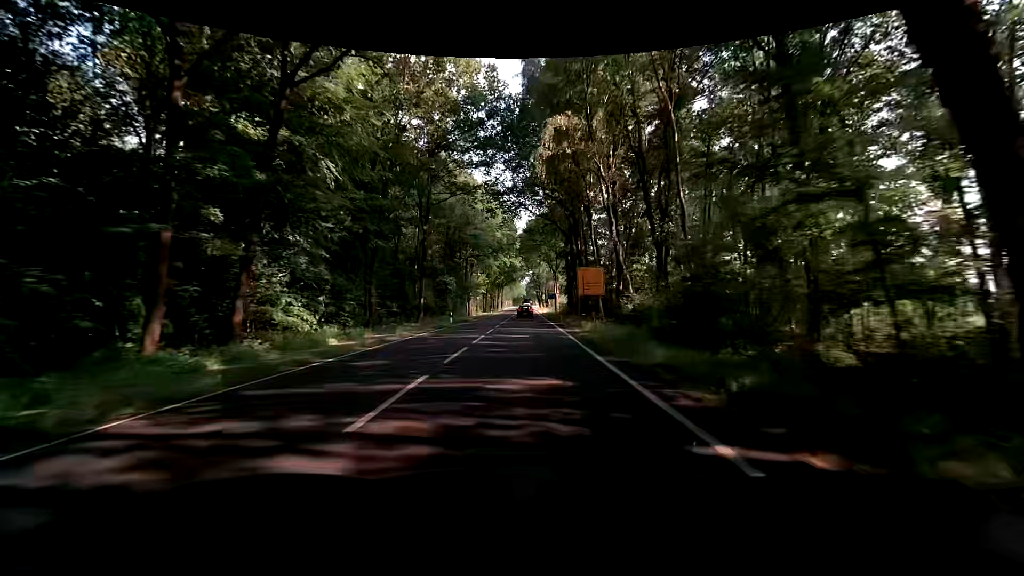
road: primary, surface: asphalt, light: Day
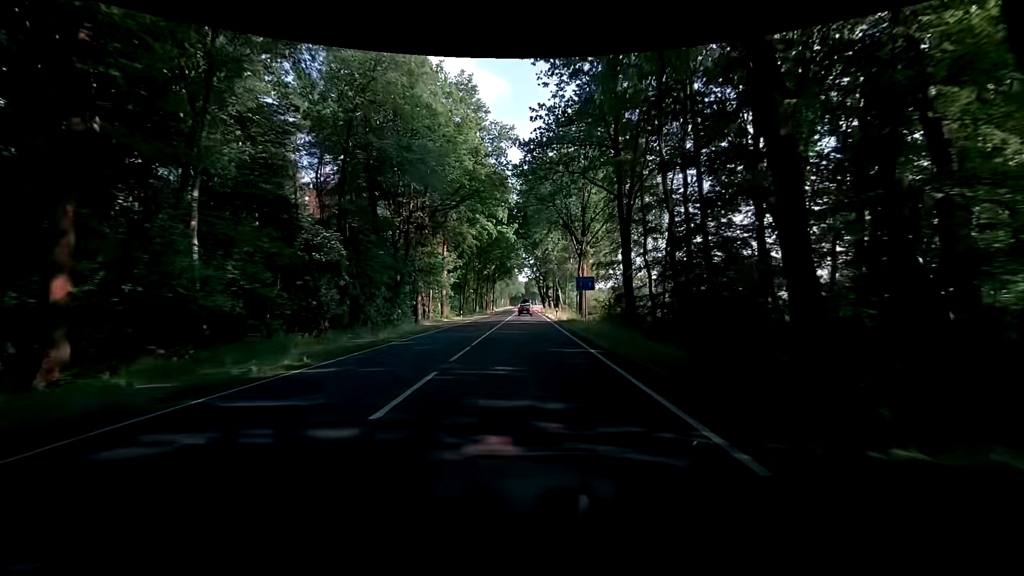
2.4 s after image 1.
(-0.6, +43.1) m; 0°
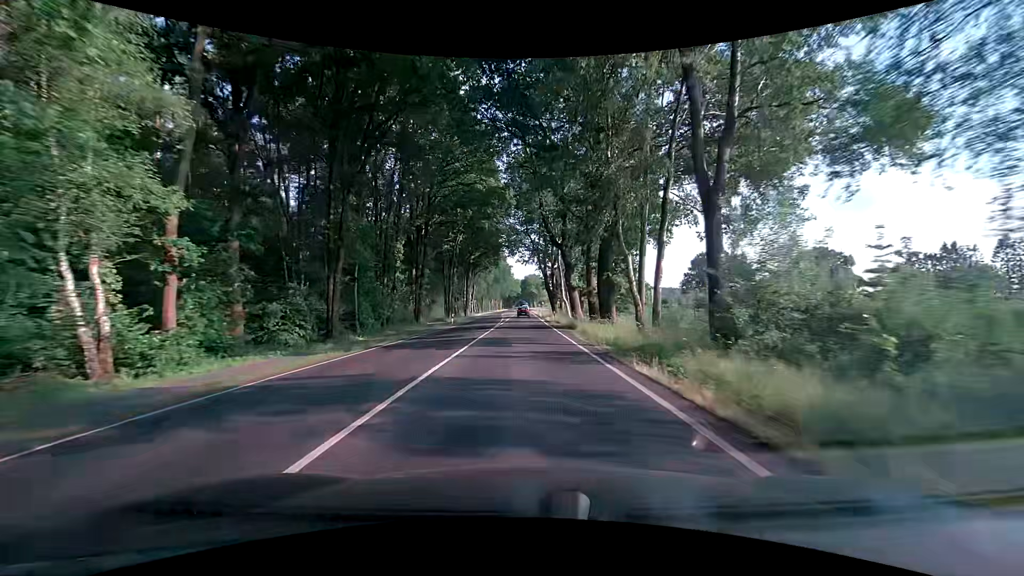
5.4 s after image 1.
(-0.1, +54.0) m; 0°
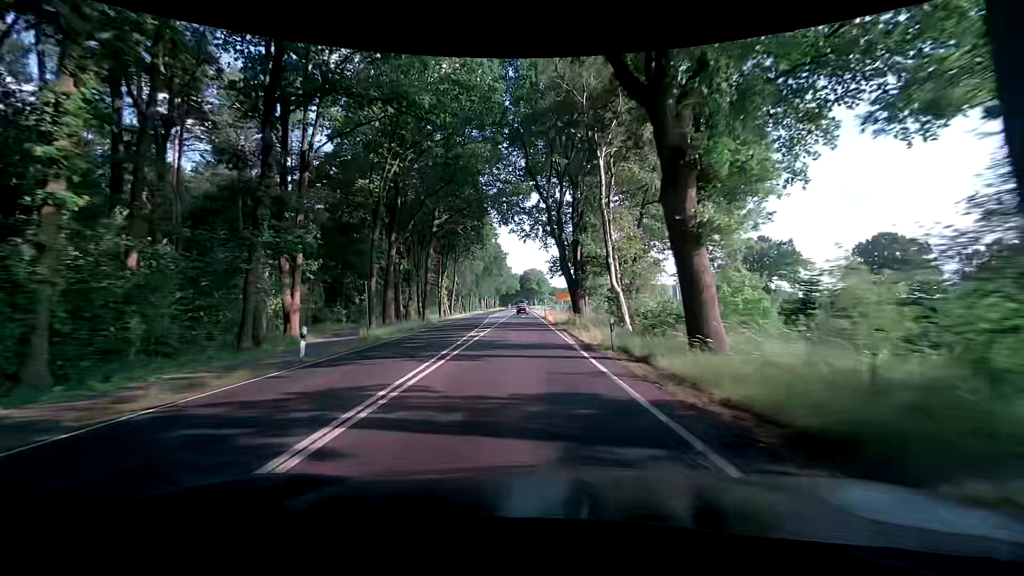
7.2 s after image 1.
(+0.2, +32.3) m; 0°
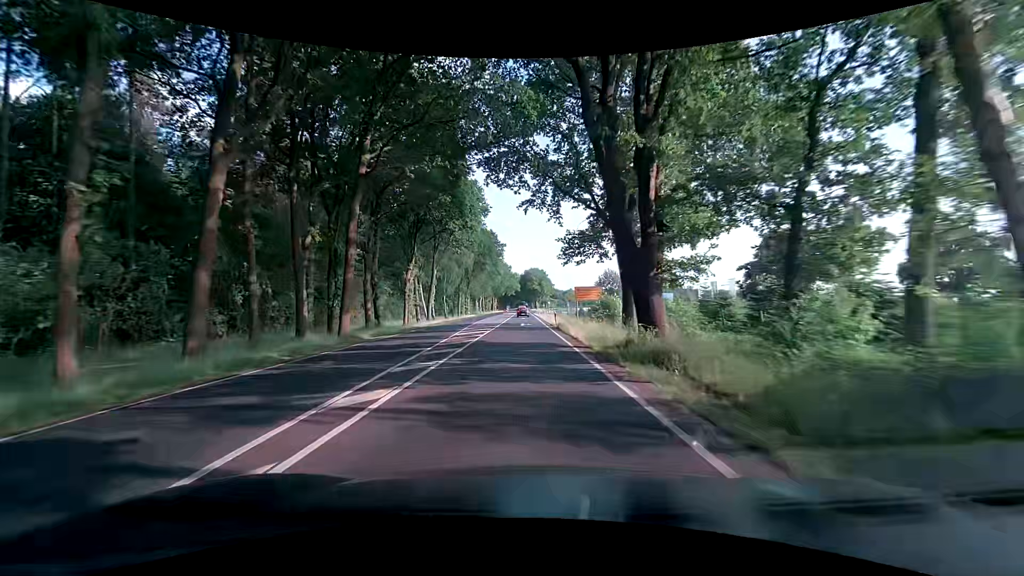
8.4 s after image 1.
(0.0, +21.5) m; -1°
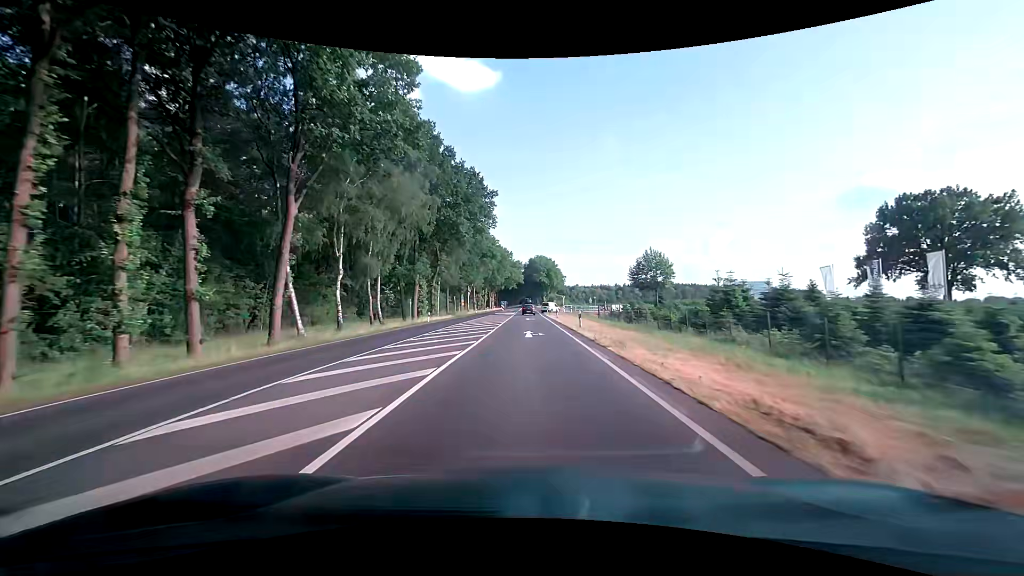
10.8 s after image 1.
(-0.1, +42.8) m; +1°
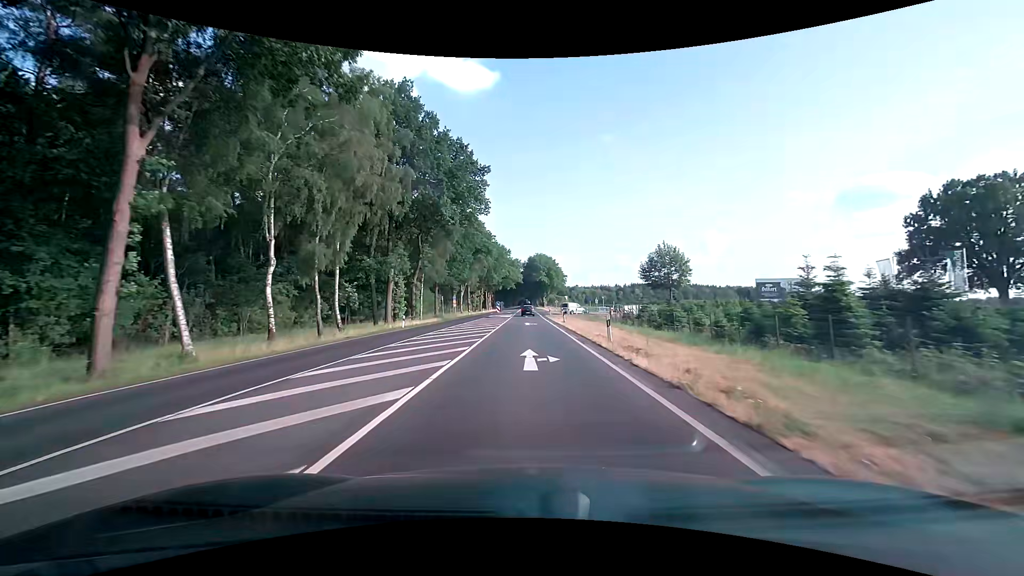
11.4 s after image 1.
(-0.2, +10.2) m; -1°
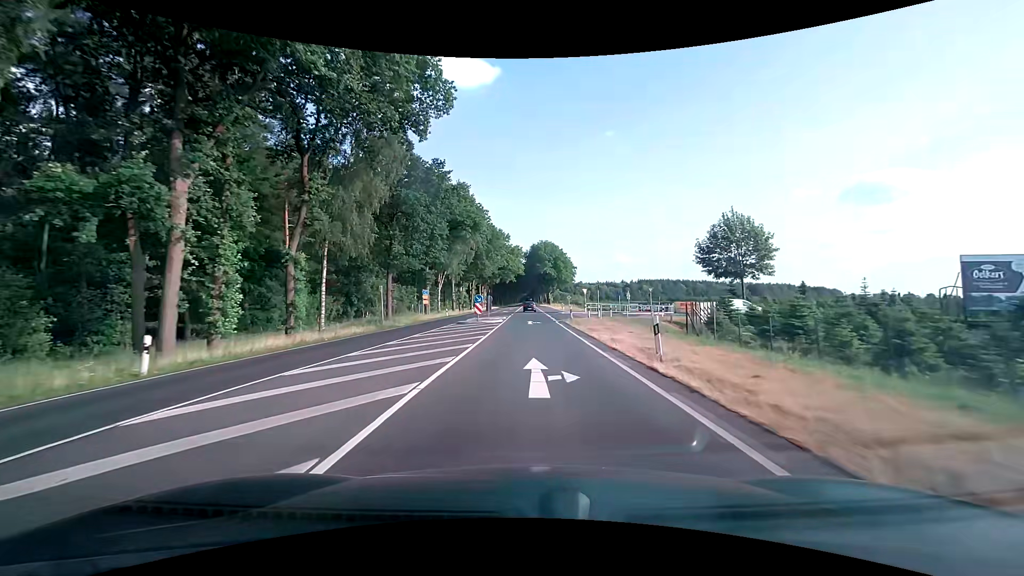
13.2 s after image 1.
(0.0, +28.1) m; 0°
(0, +10) (0, +20) (0, +30) (+1, +40) (+5, +49) (+13, +55) (+23, +57) (+33, +55) (+42, +52) (+52, +50) m
